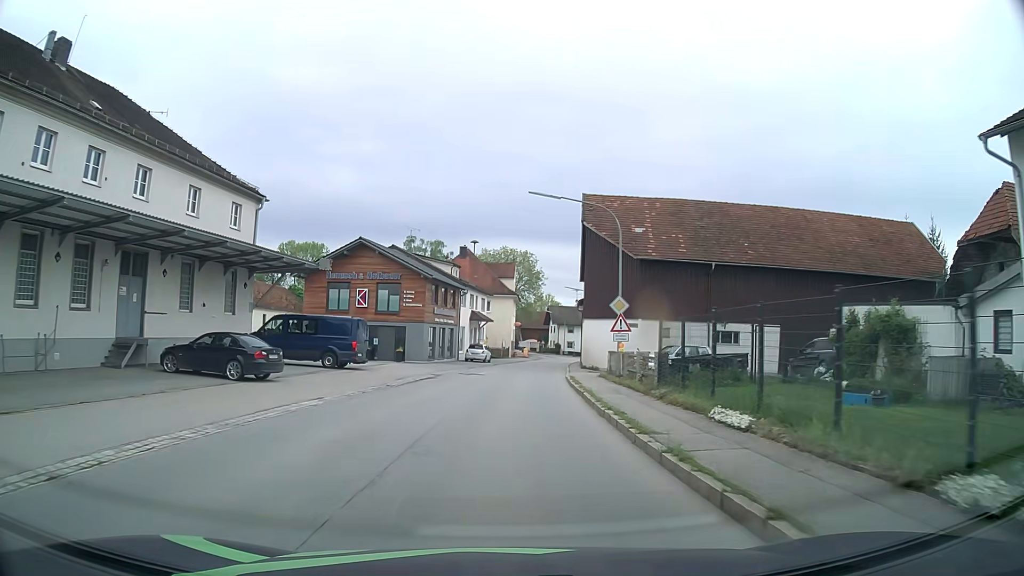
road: secondary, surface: asphalt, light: Day
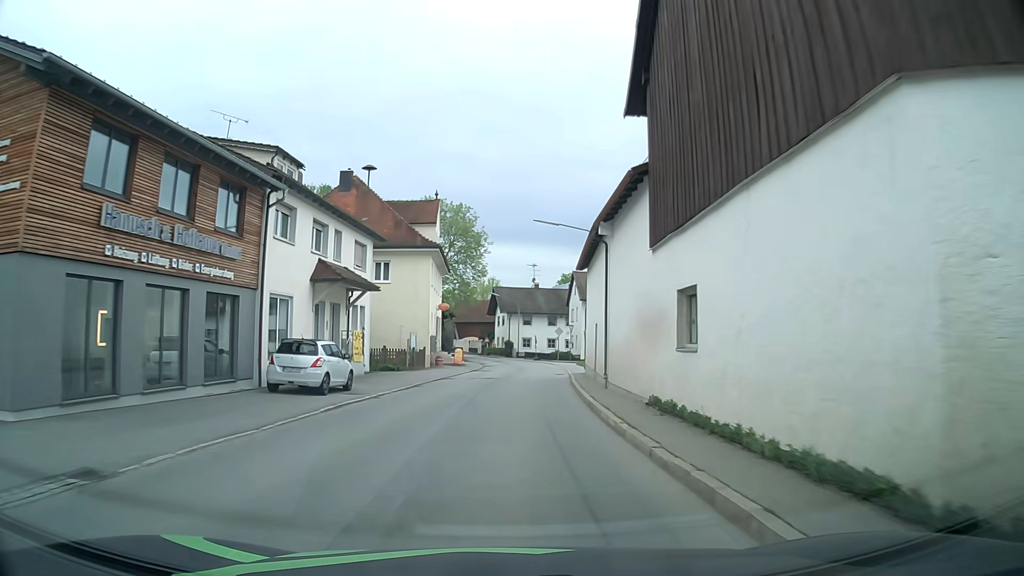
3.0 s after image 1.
(+1.2, +37.3) m; +4°
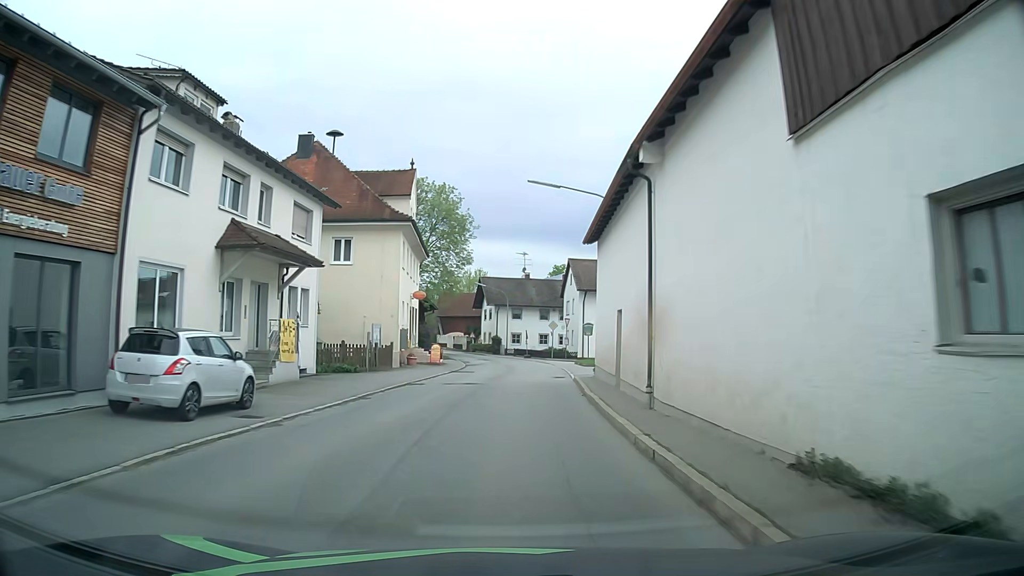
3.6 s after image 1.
(+0.1, +7.6) m; 0°
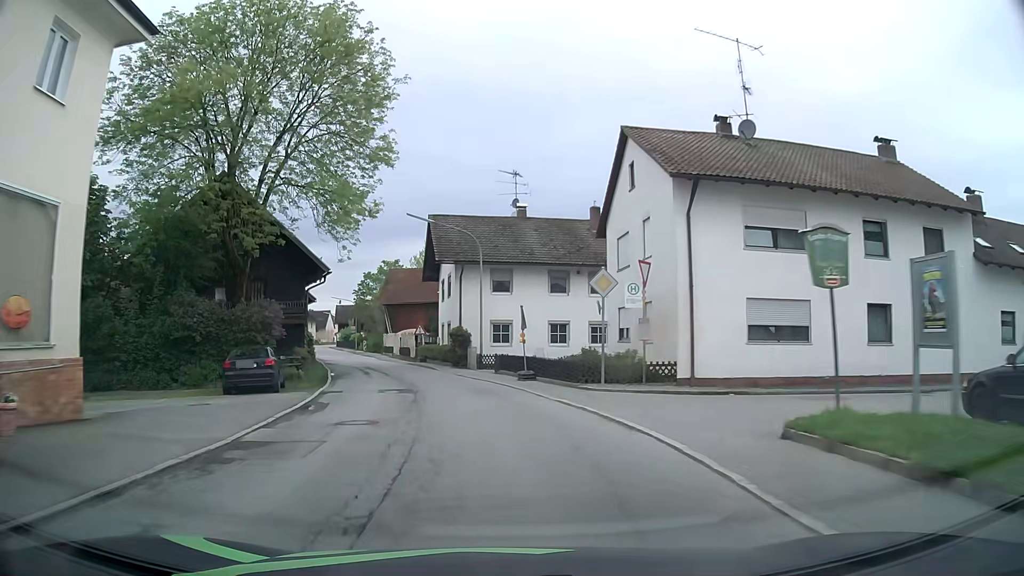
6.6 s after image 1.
(+1.7, +38.2) m; +1°
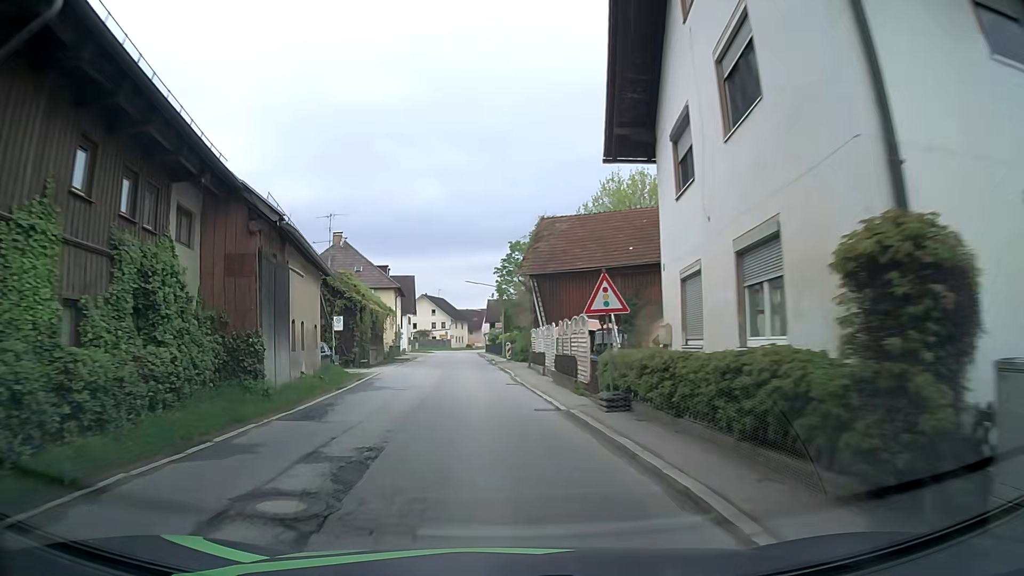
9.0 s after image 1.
(-3.4, +29.9) m; -14°
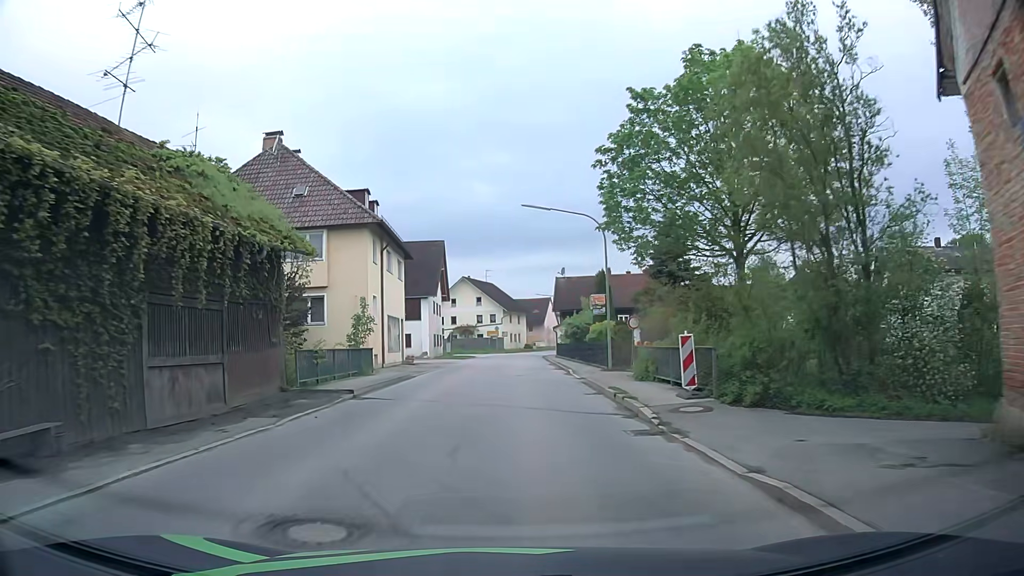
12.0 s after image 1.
(-3.1, +36.5) m; -6°
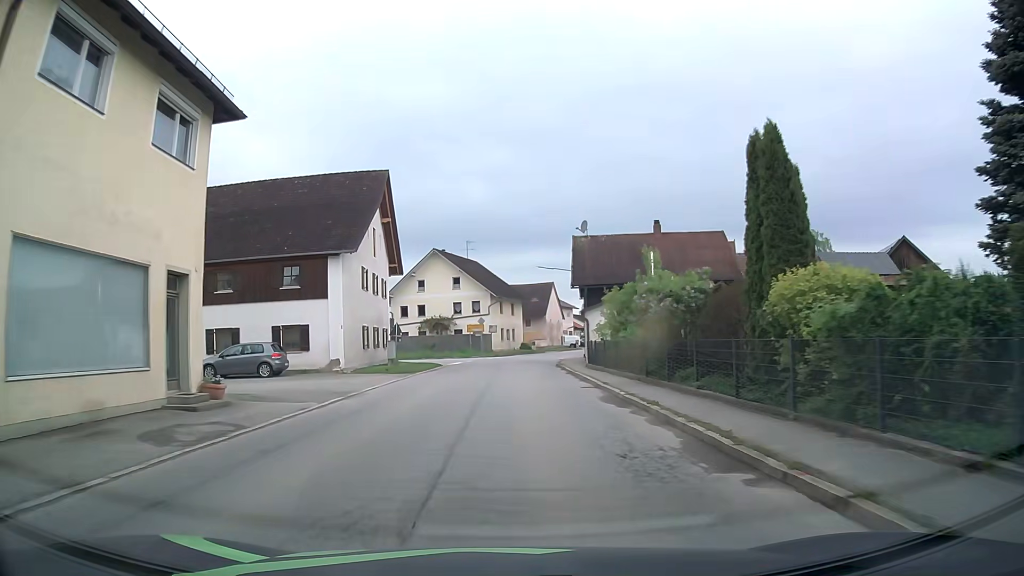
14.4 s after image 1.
(0.0, +28.6) m; +2°
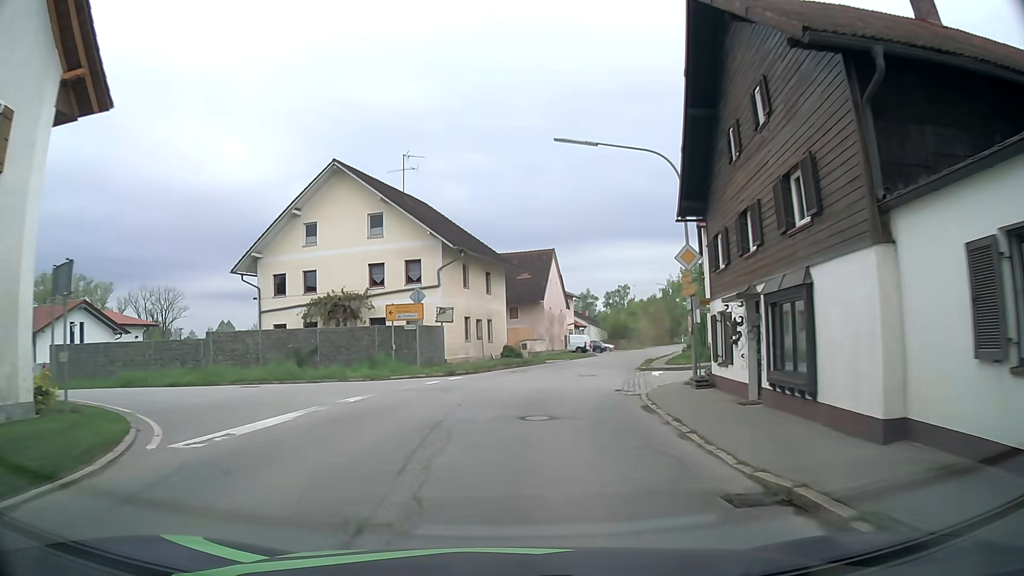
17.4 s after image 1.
(-0.4, +35.1) m; 0°
(0, +10) (+1, +20) (+3, +30) (+6, +39) (+9, +49) (+12, +59) (+14, +68) (+18, +78) (+21, +87) (+24, +97) m
